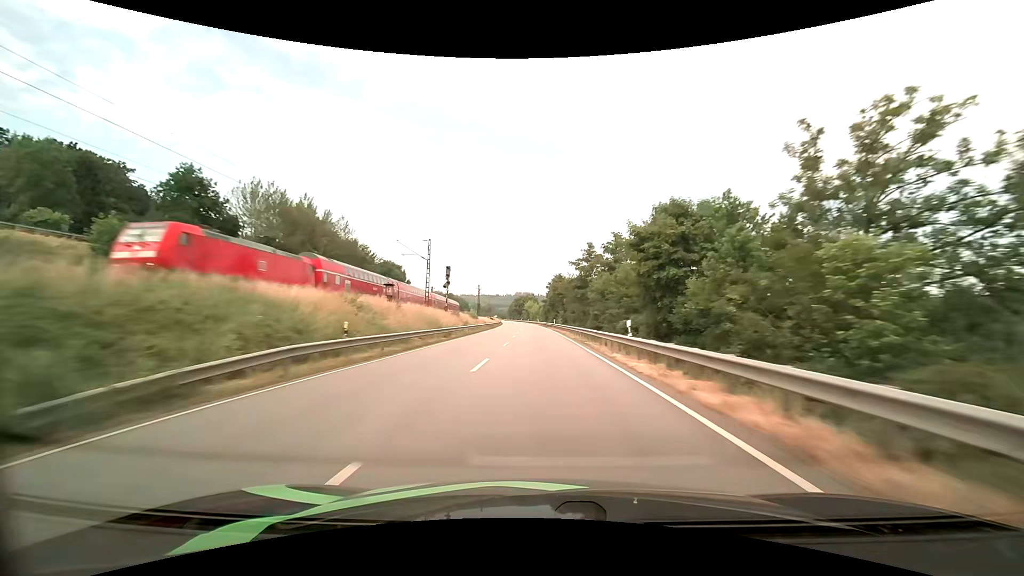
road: primary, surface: asphalt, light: Day
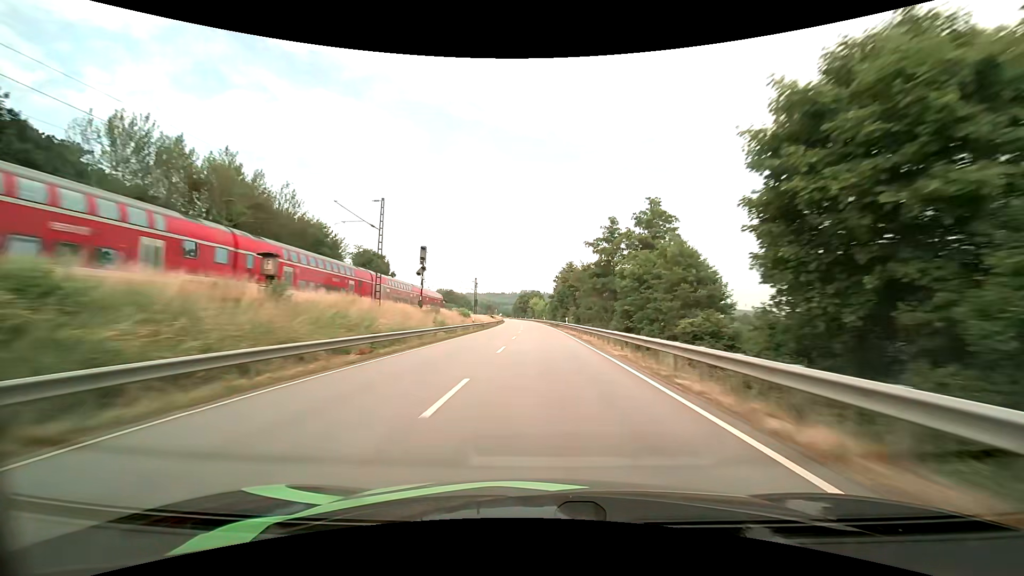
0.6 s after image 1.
(-0.1, +18.0) m; -1°
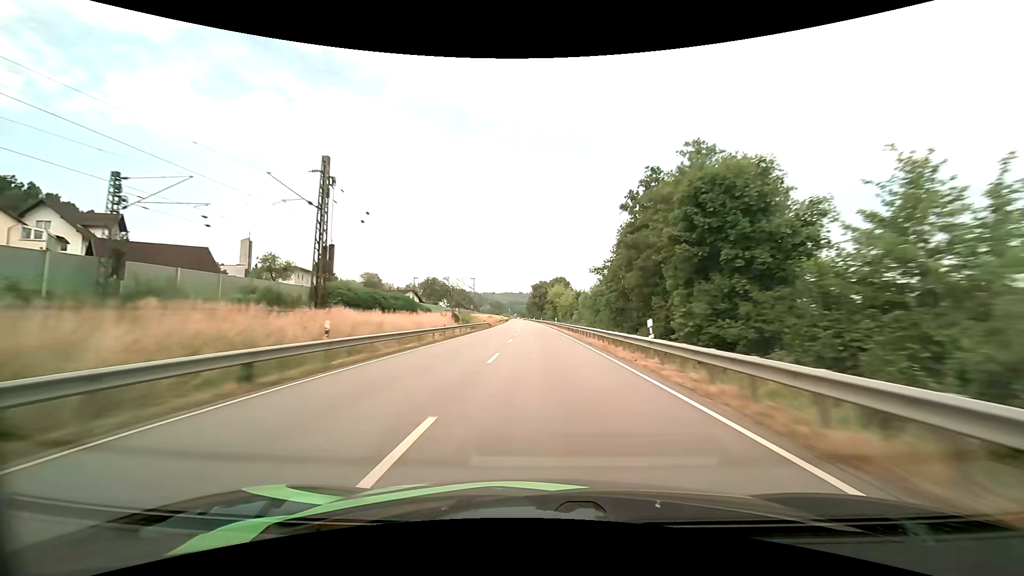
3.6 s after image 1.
(-1.4, +88.6) m; -2°
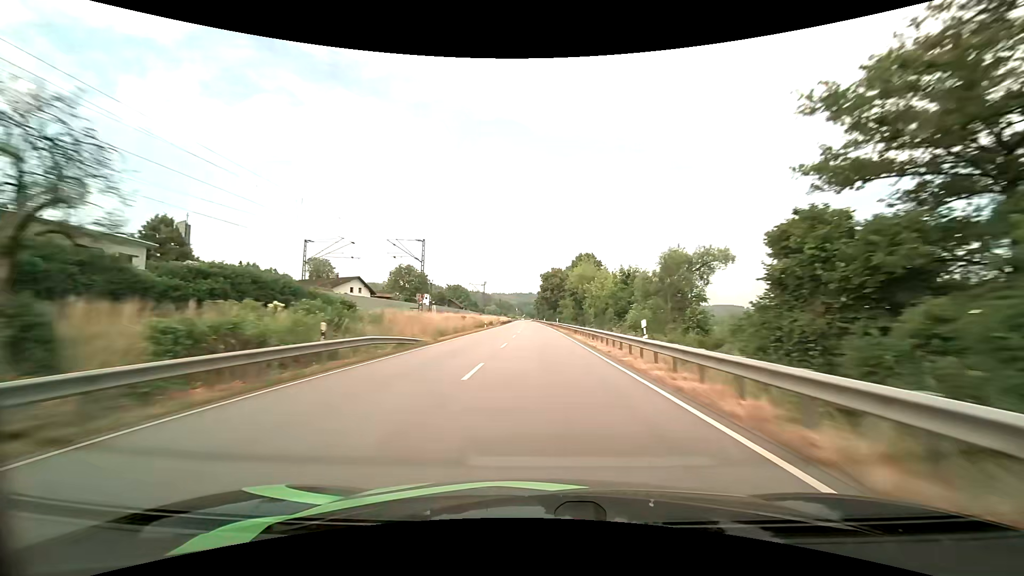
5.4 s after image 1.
(-0.4, +52.1) m; -1°
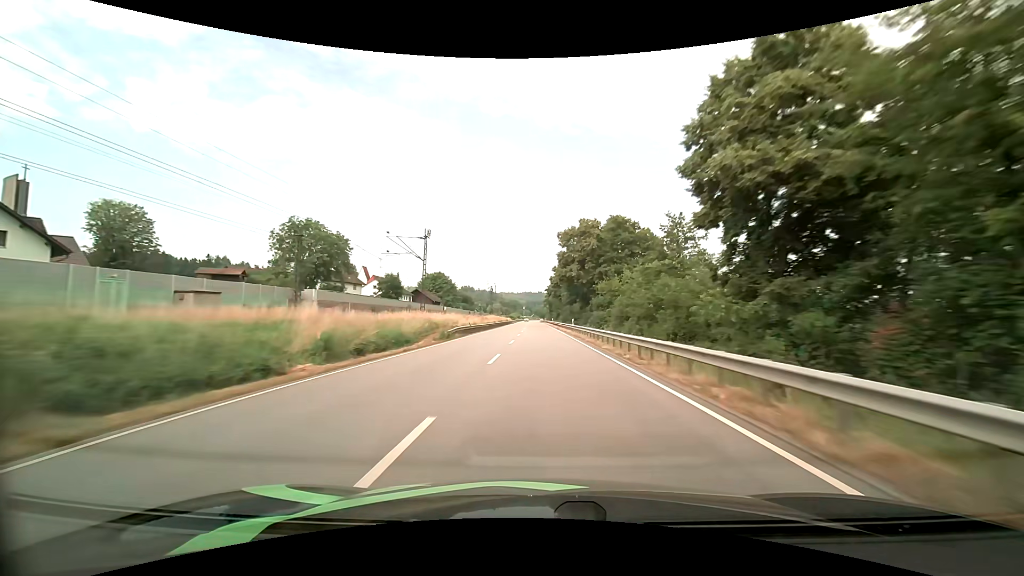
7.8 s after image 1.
(-0.9, +68.6) m; -1°
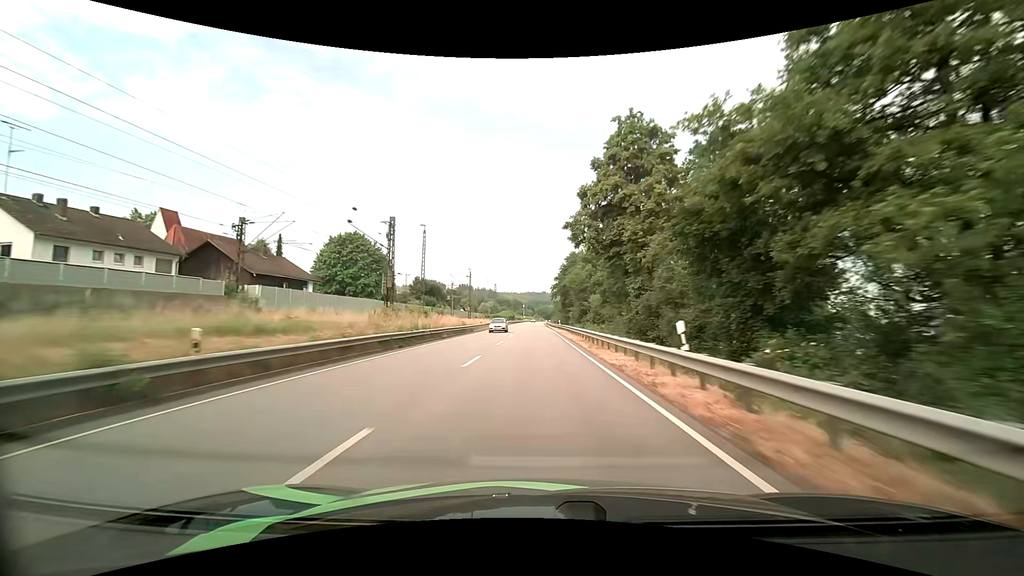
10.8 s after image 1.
(+0.2, +85.1) m; 0°
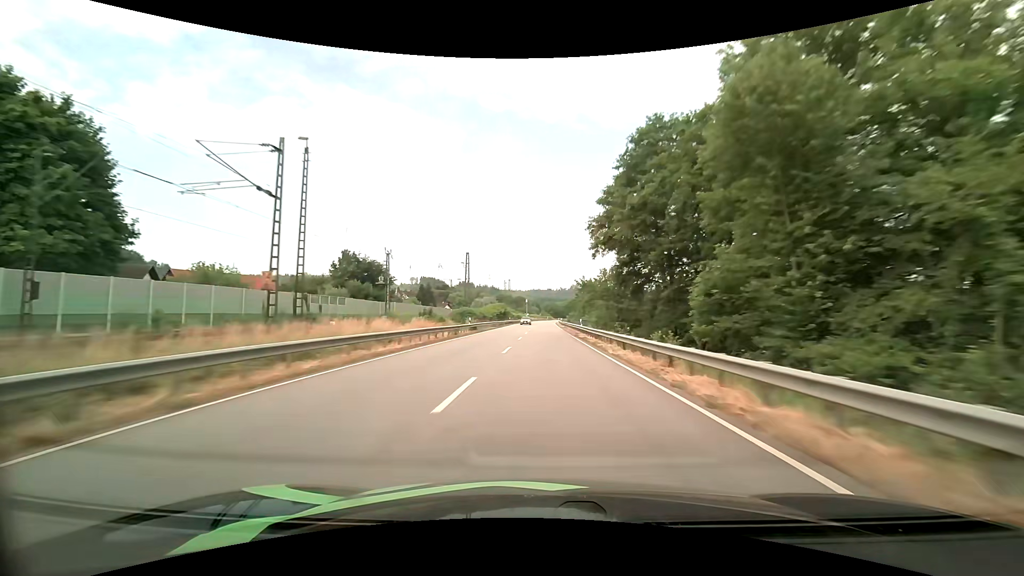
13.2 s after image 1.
(-1.2, +67.3) m; -1°
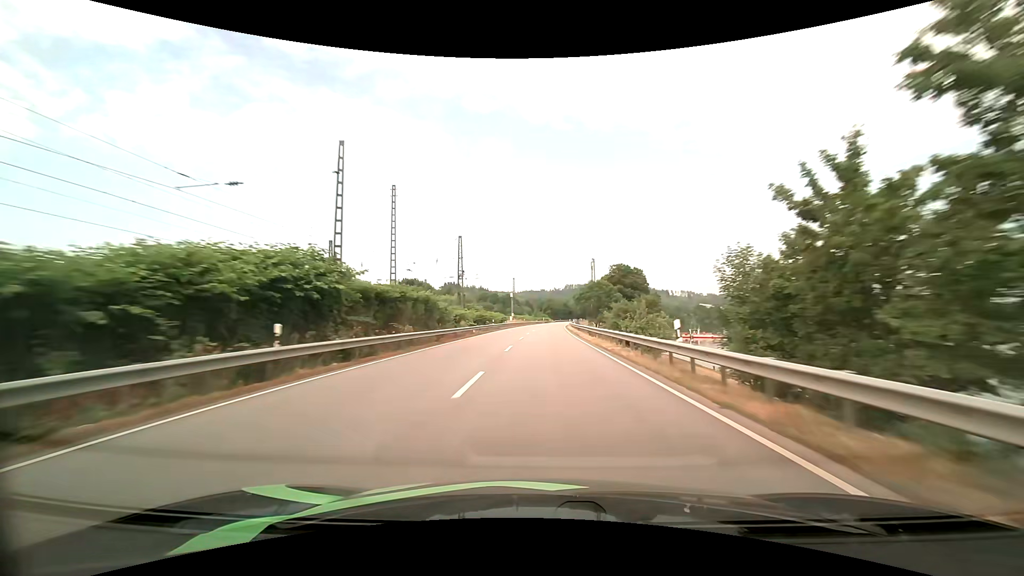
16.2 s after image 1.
(+0.5, +83.0) m; +1°
(0, +10) (0, +20) (0, +30) (0, +40) (+1, +50) (+1, +60) (+2, +70) (+2, +80) (+3, +90) (+3, +100) m
